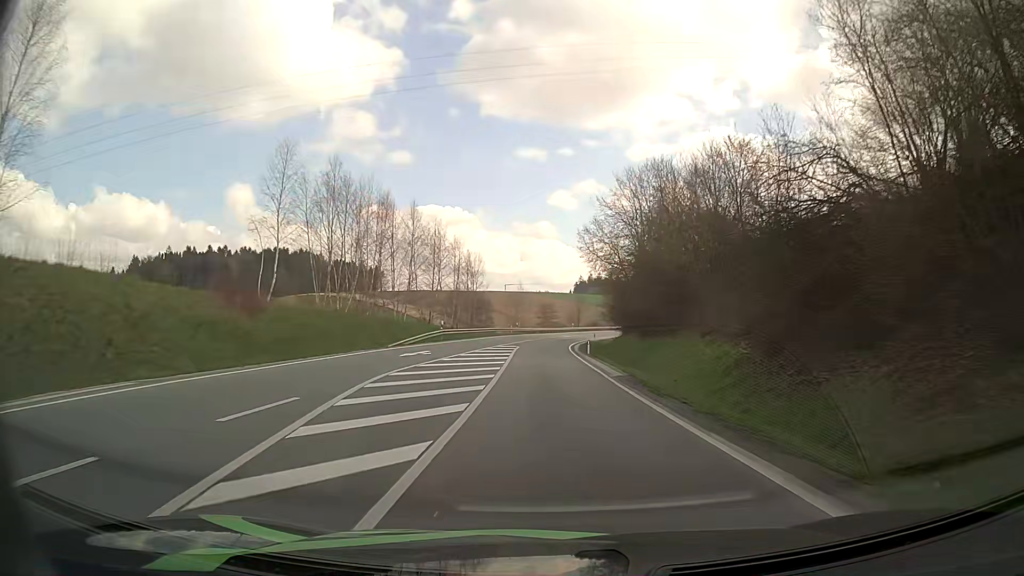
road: secondary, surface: asphalt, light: Day
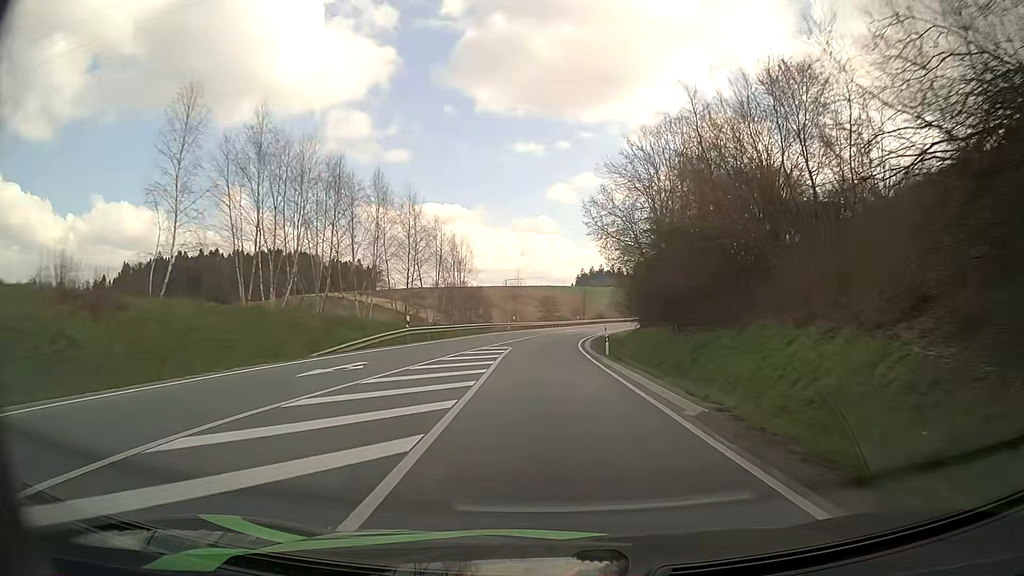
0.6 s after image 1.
(+0.1, +11.8) m; +1°
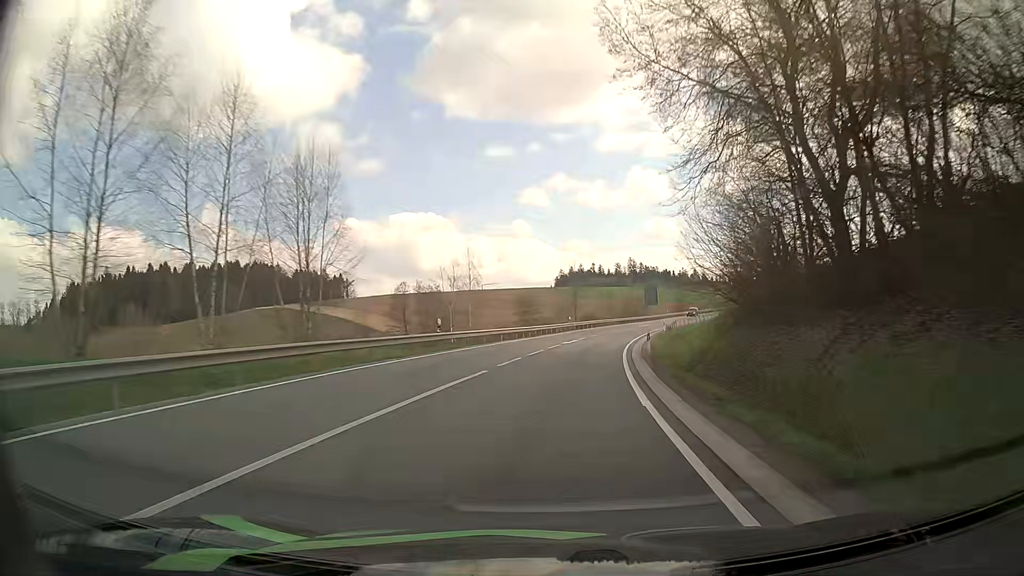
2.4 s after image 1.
(0.0, +36.6) m; +1°
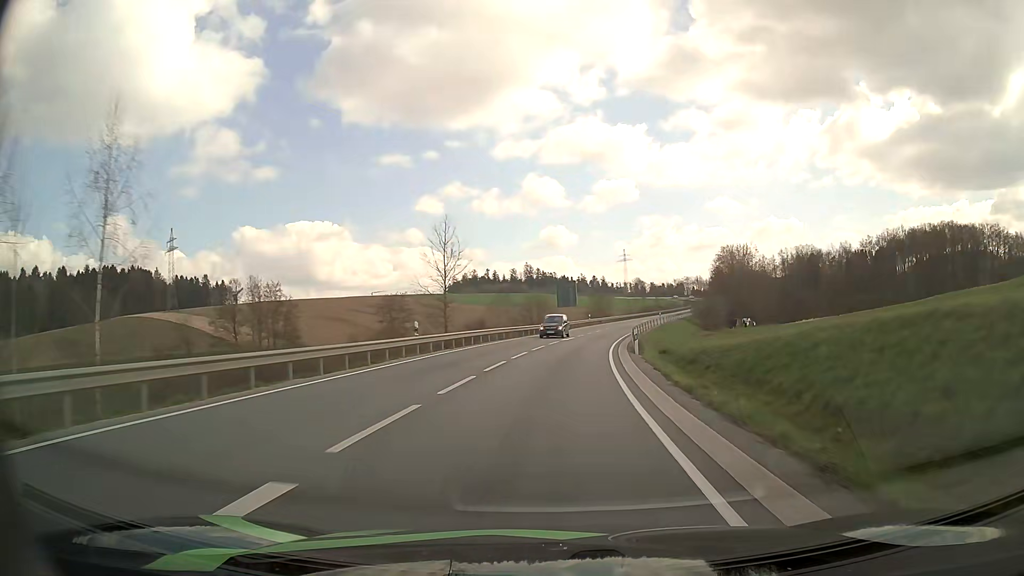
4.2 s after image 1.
(+2.7, +36.6) m; +9°
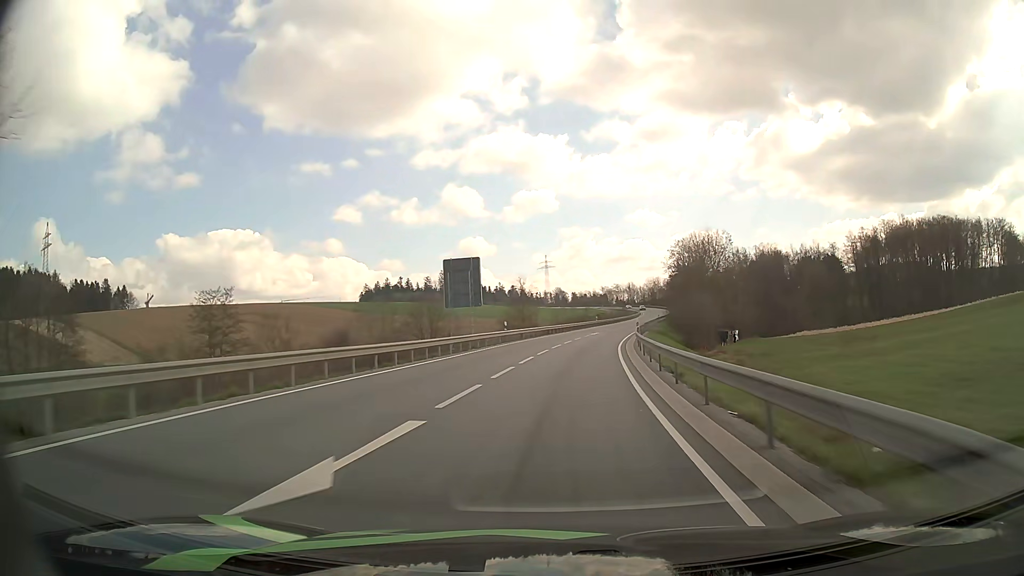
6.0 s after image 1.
(+2.4, +38.1) m; +7°
